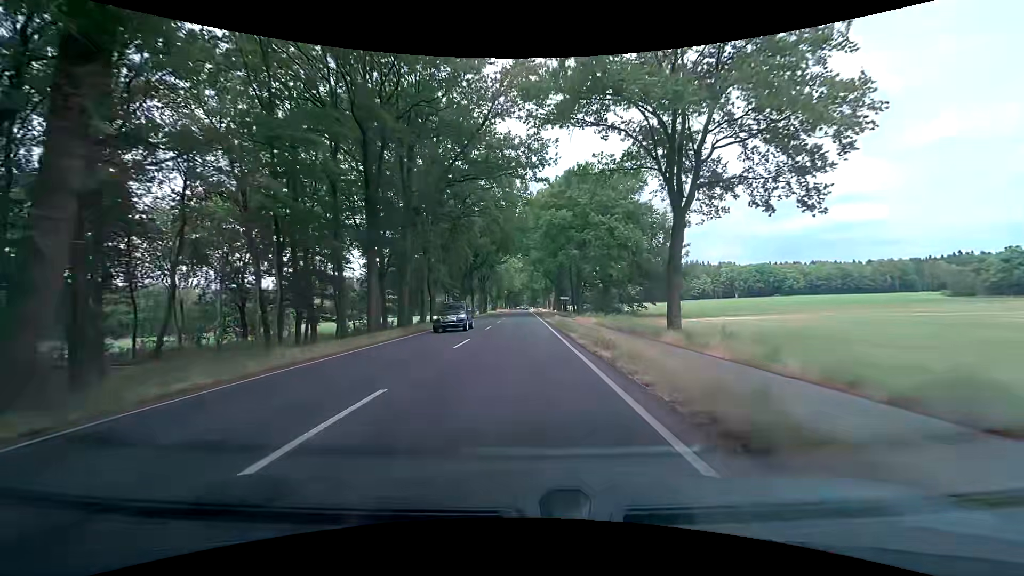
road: primary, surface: asphalt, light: Day
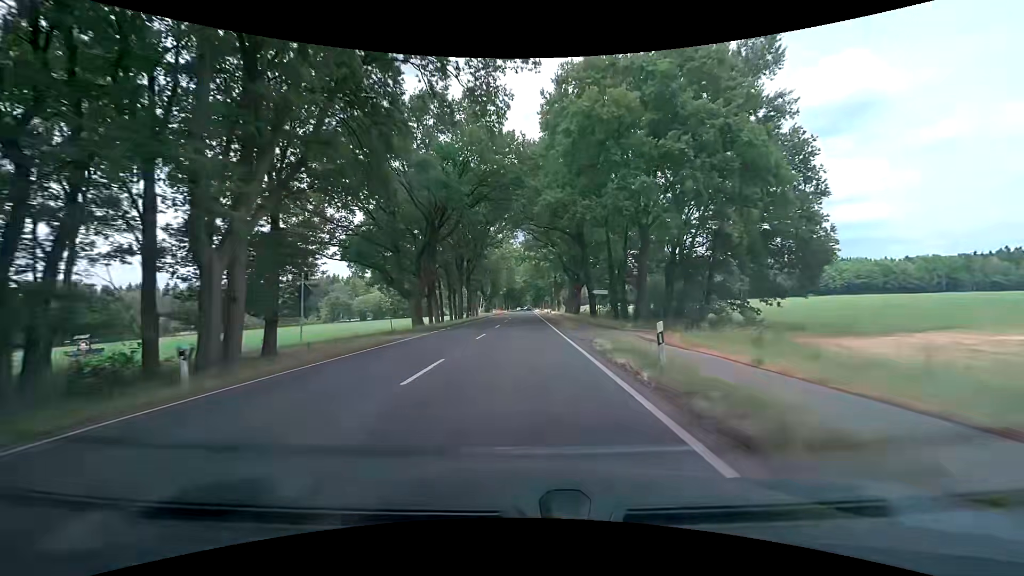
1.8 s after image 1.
(-0.4, +32.3) m; -1°
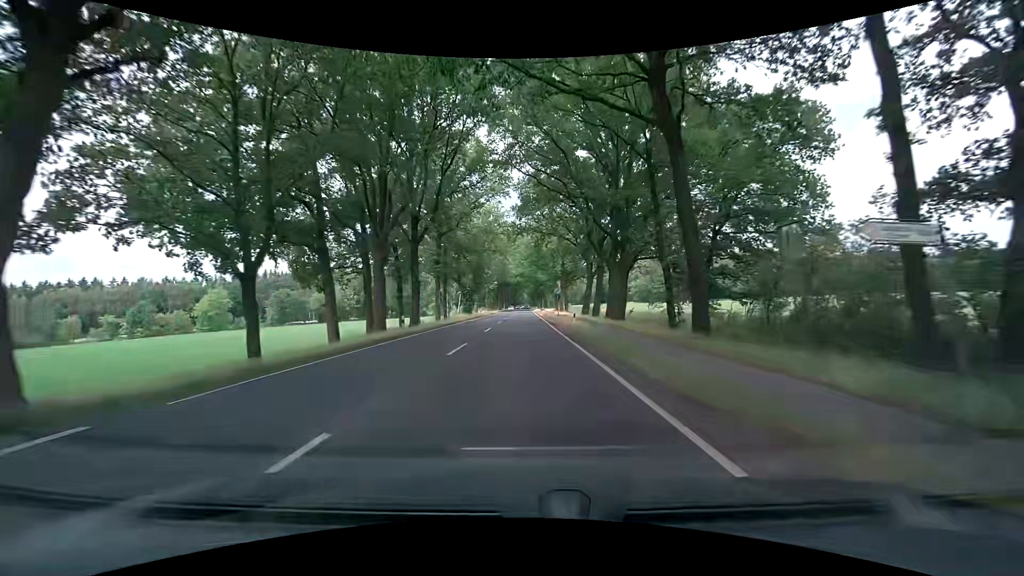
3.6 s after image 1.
(+0.1, +32.4) m; +1°
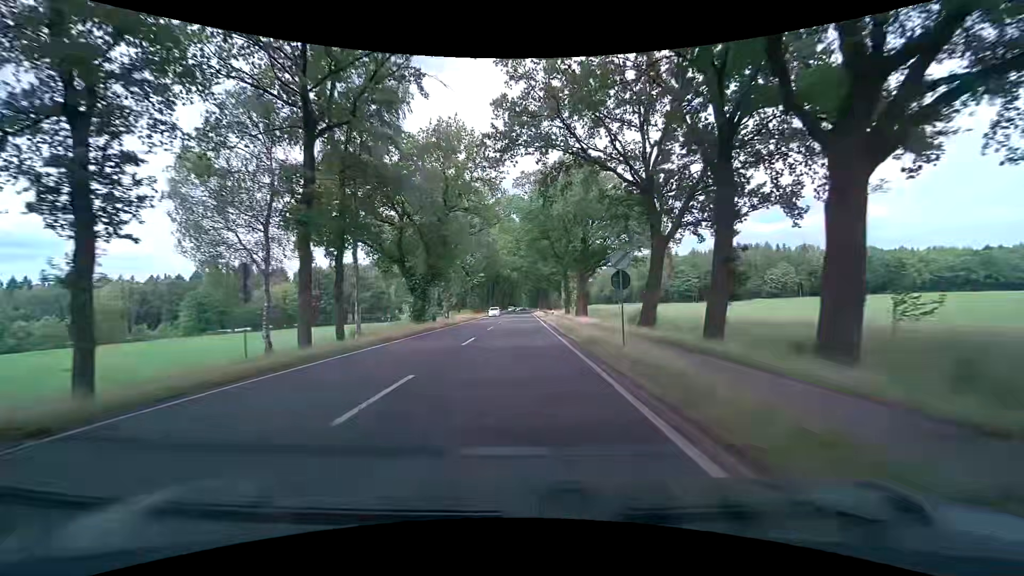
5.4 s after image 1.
(0.0, +32.5) m; 0°
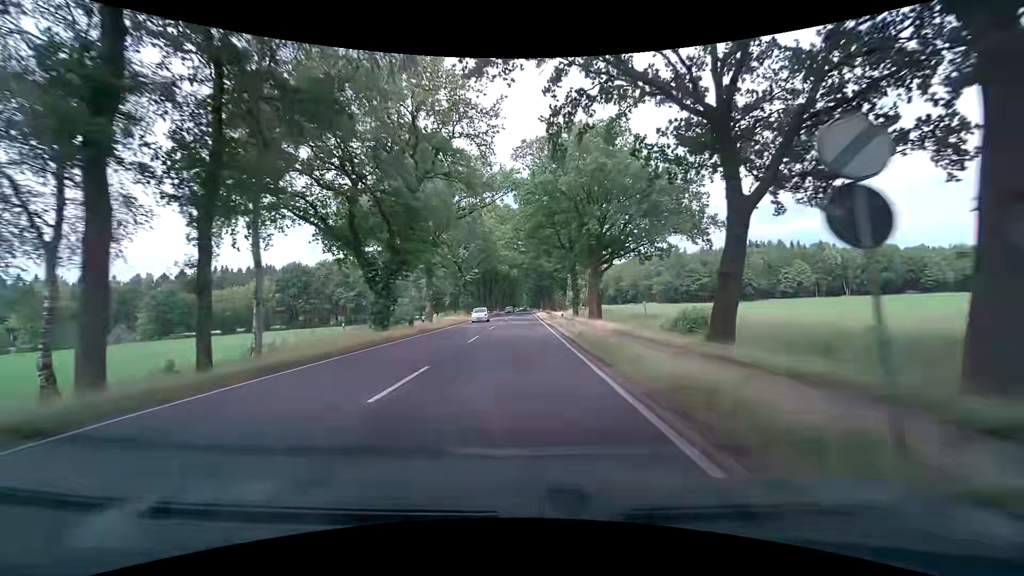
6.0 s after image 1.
(0.0, +11.0) m; 0°
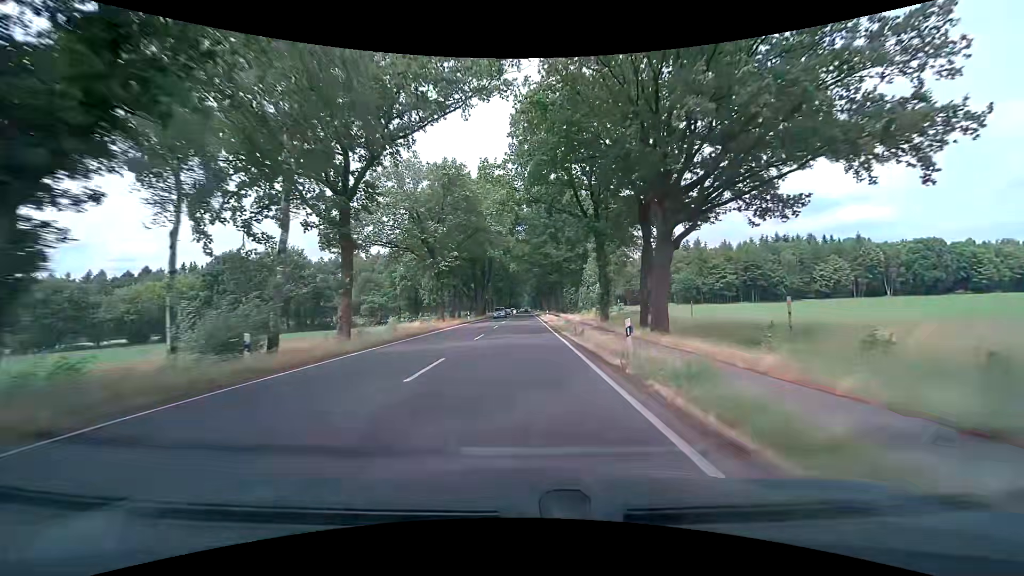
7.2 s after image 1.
(-0.2, +22.8) m; 0°
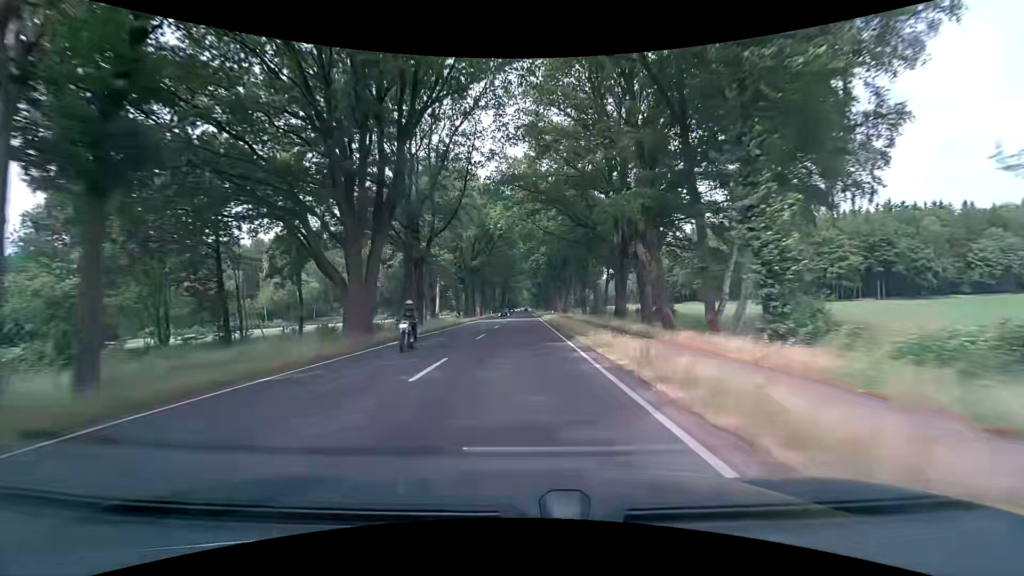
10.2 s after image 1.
(-0.5, +62.4) m; -1°
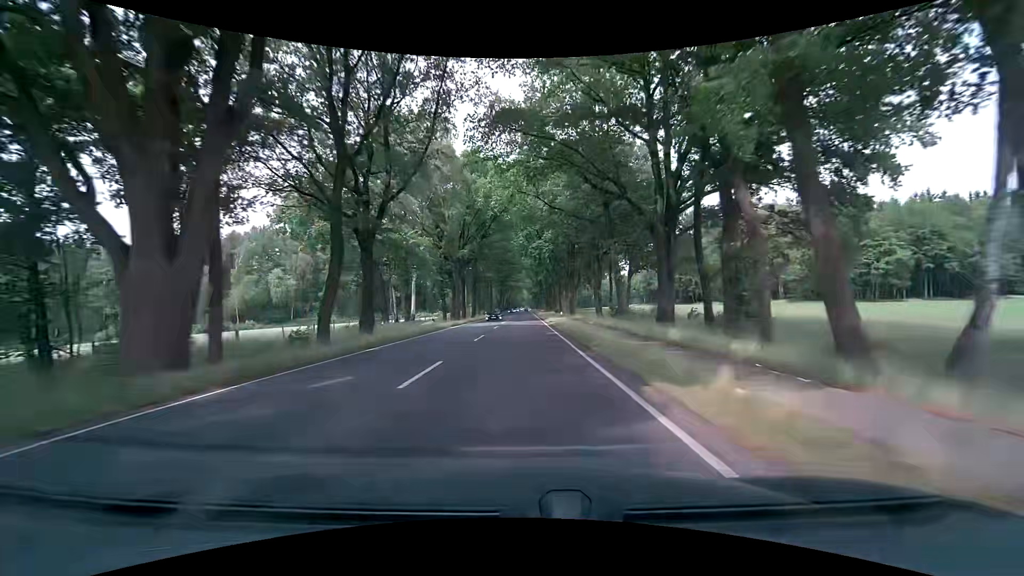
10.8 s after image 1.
(0.0, +13.3) m; 0°
(0, +10) (0, +20) (0, +30) (0, +40) (0, +50) (0, +60) (0, +70) (0, +80) (0, +90) (0, +100) m
